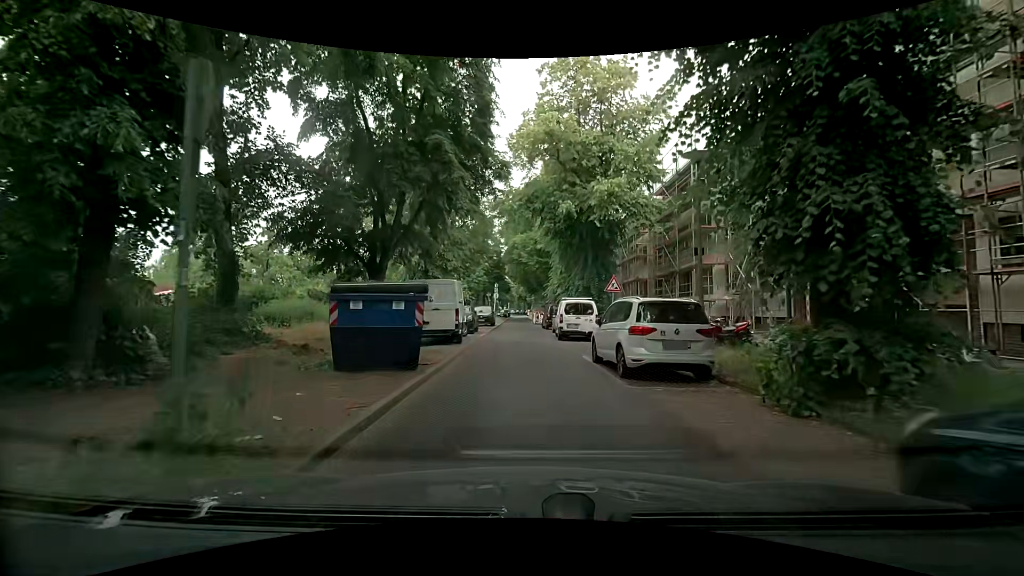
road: residential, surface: asphalt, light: Day
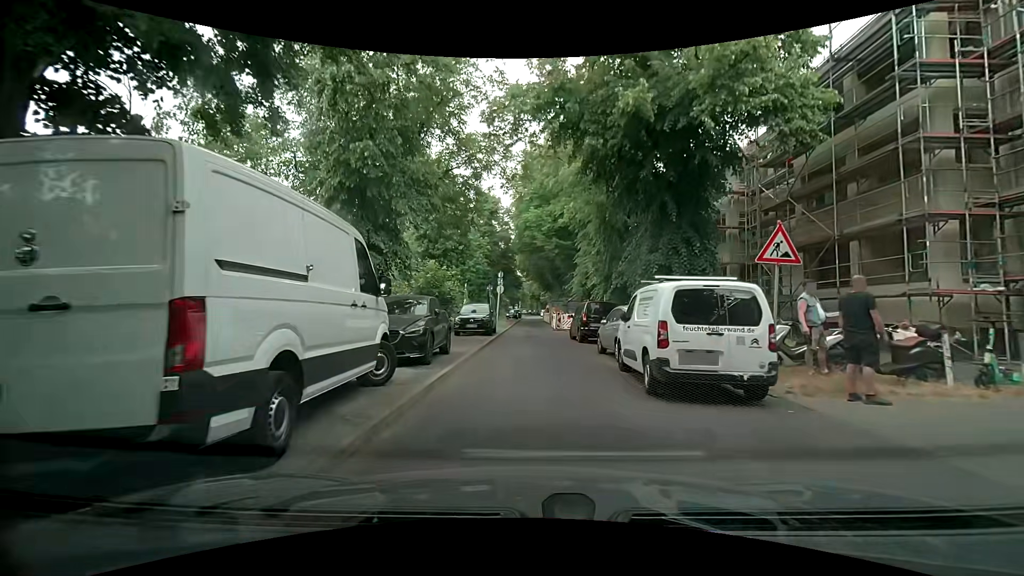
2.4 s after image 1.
(0.0, +14.5) m; 0°
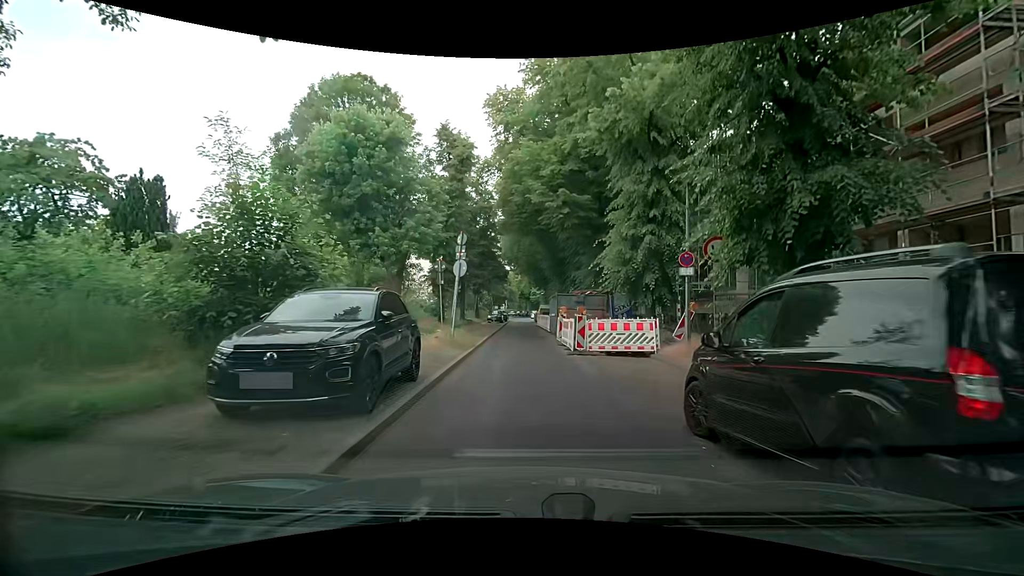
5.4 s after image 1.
(-0.2, +17.8) m; 0°
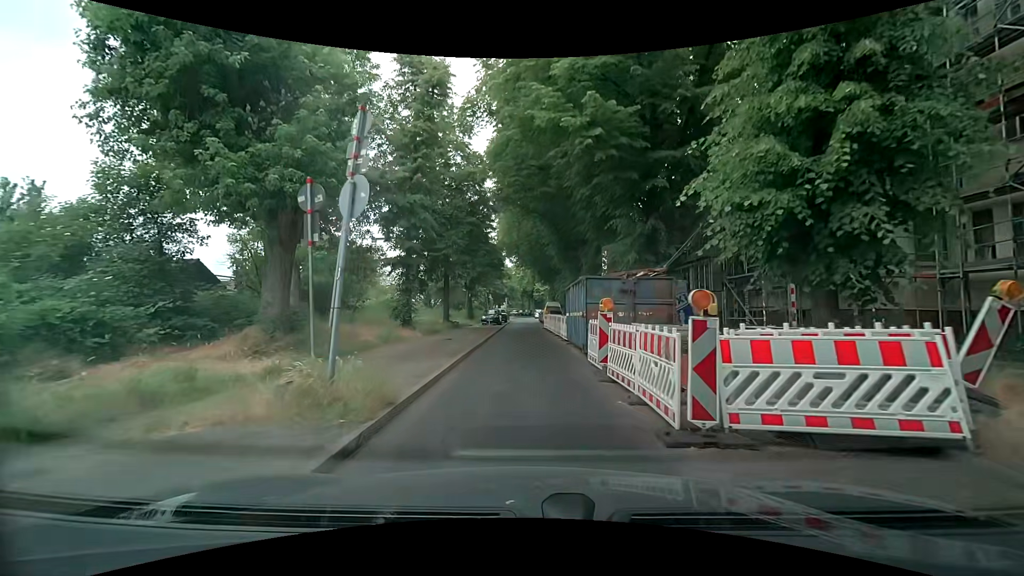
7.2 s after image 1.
(+0.1, +10.9) m; 0°
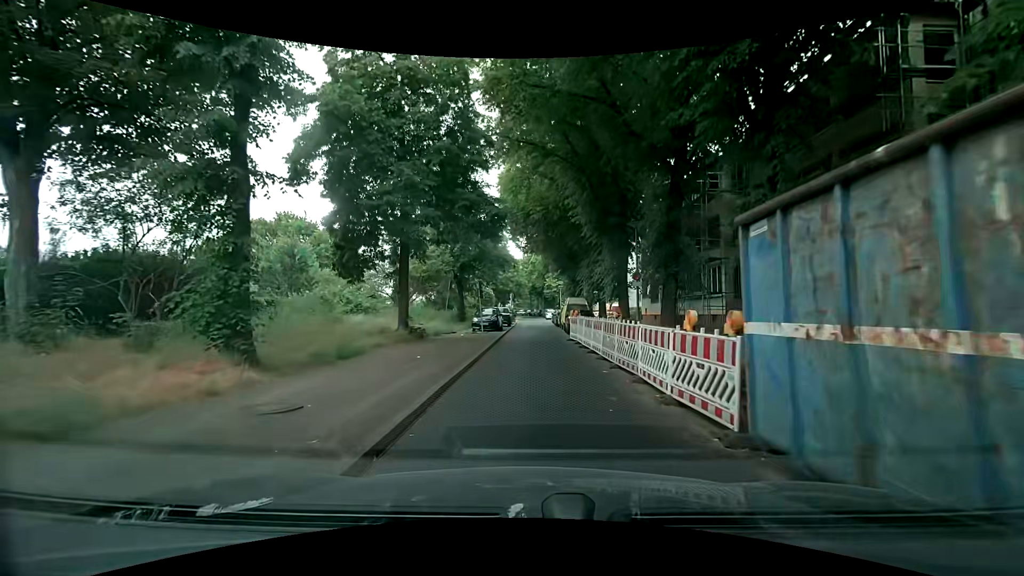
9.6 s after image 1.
(-0.3, +15.0) m; -1°
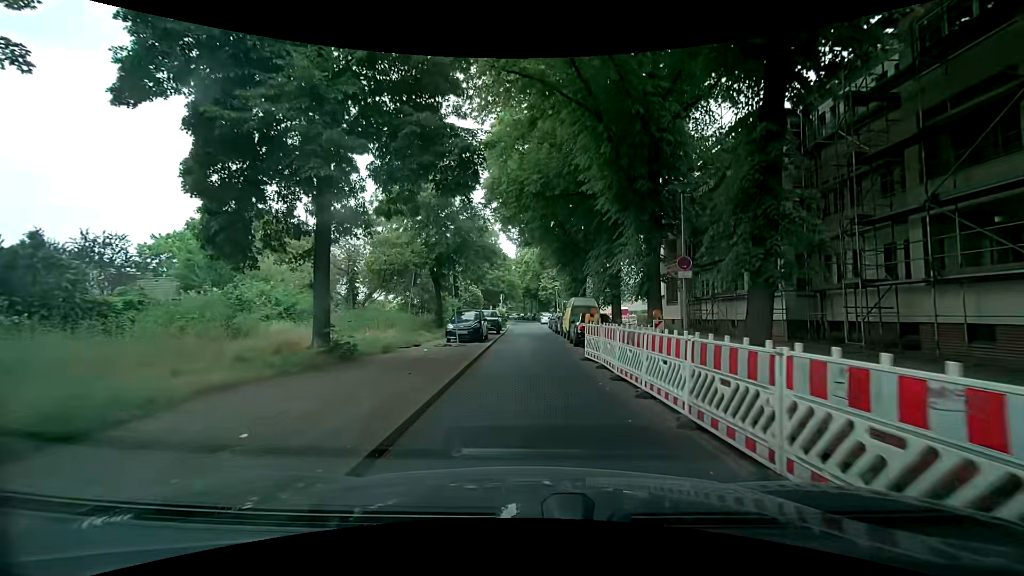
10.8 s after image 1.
(-0.1, +7.7) m; 0°
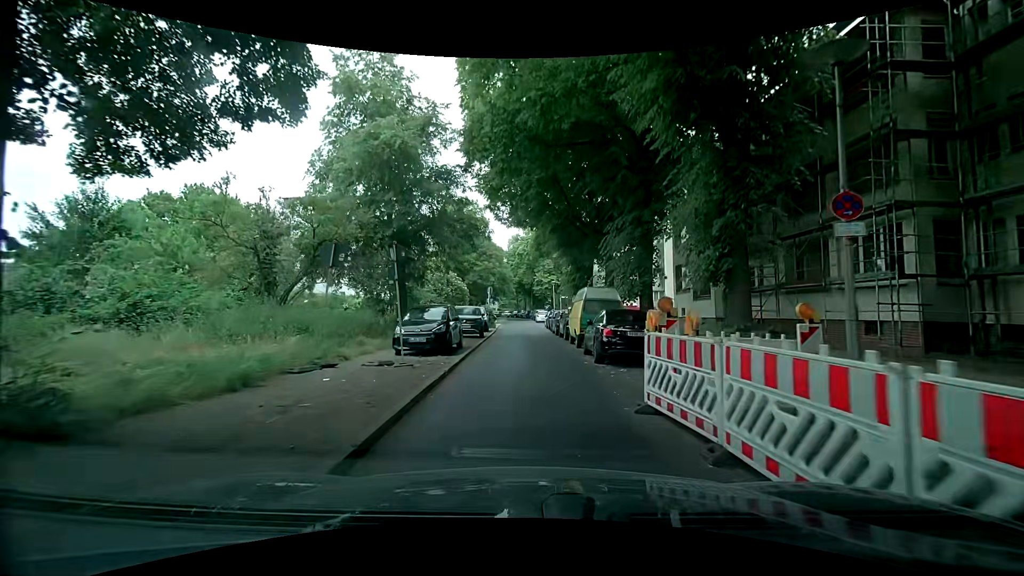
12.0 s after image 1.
(+0.3, +8.1) m; +2°
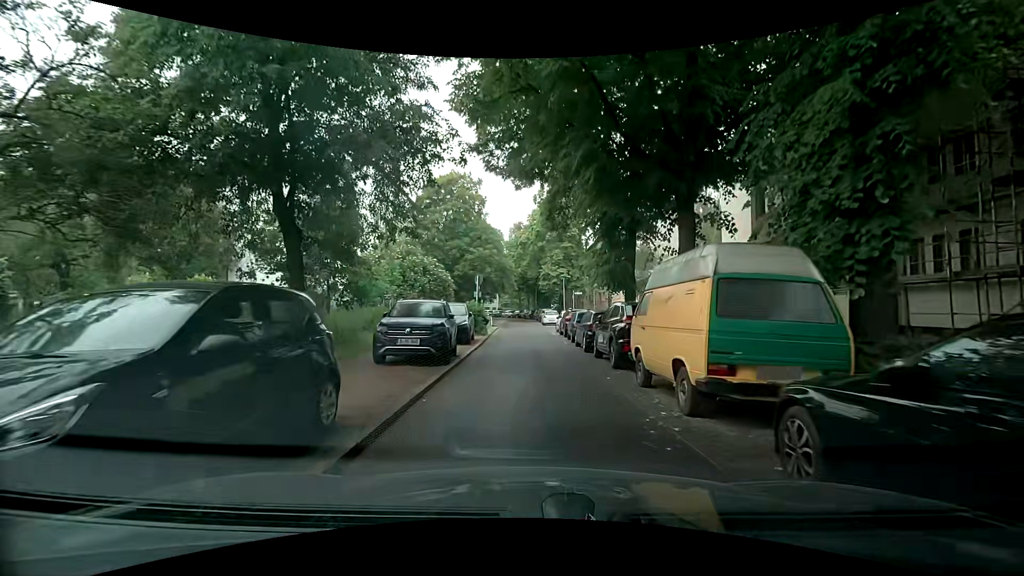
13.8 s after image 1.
(-0.2, +12.1) m; -2°
